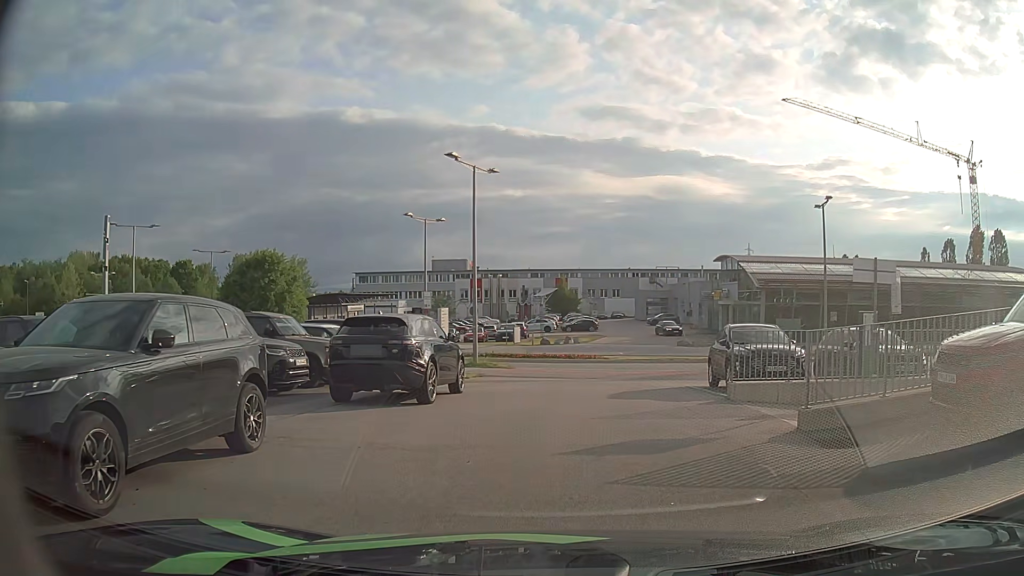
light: Day
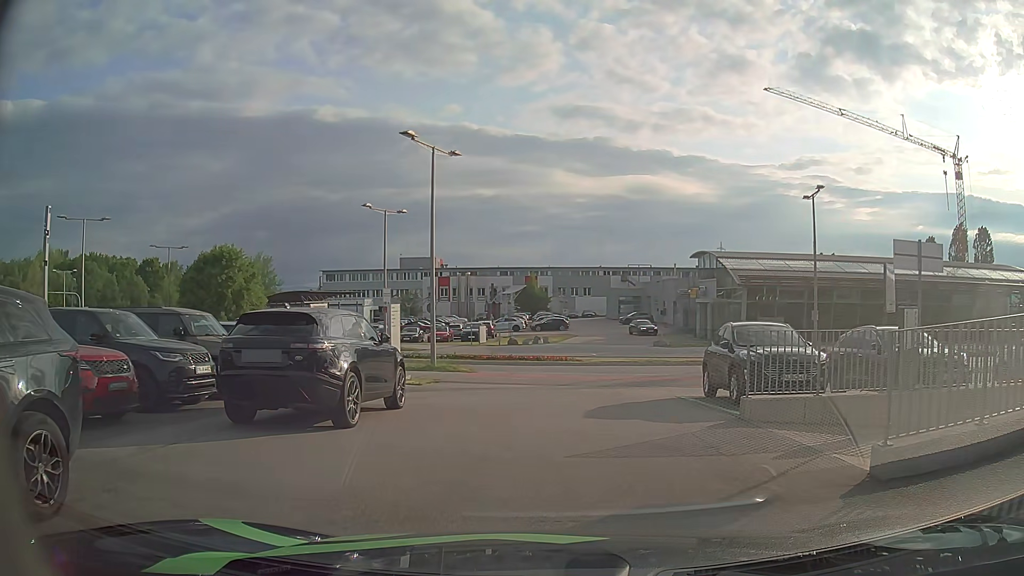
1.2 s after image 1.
(0.0, +3.1) m; +2°
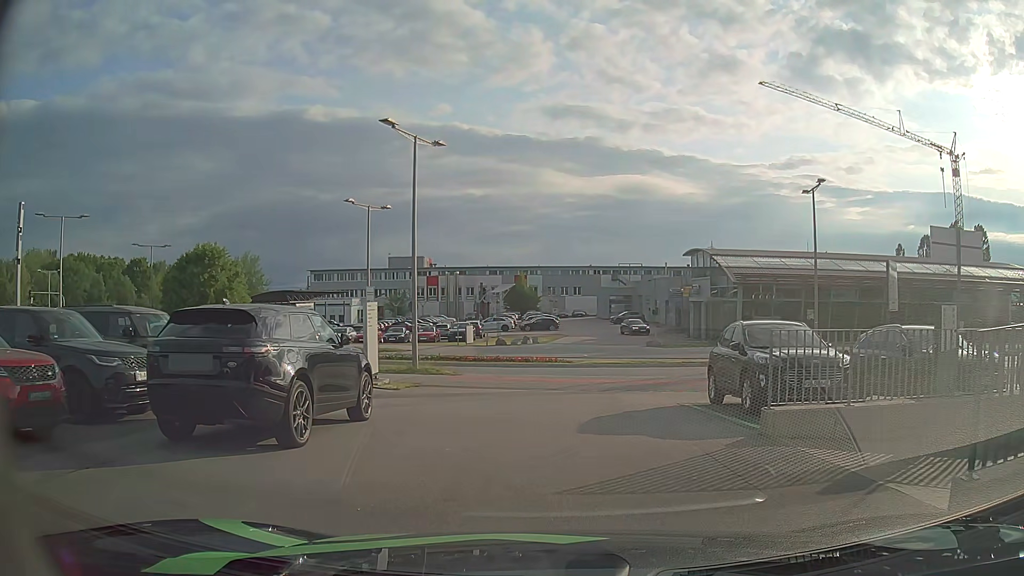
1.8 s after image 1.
(0.0, +1.6) m; +1°
